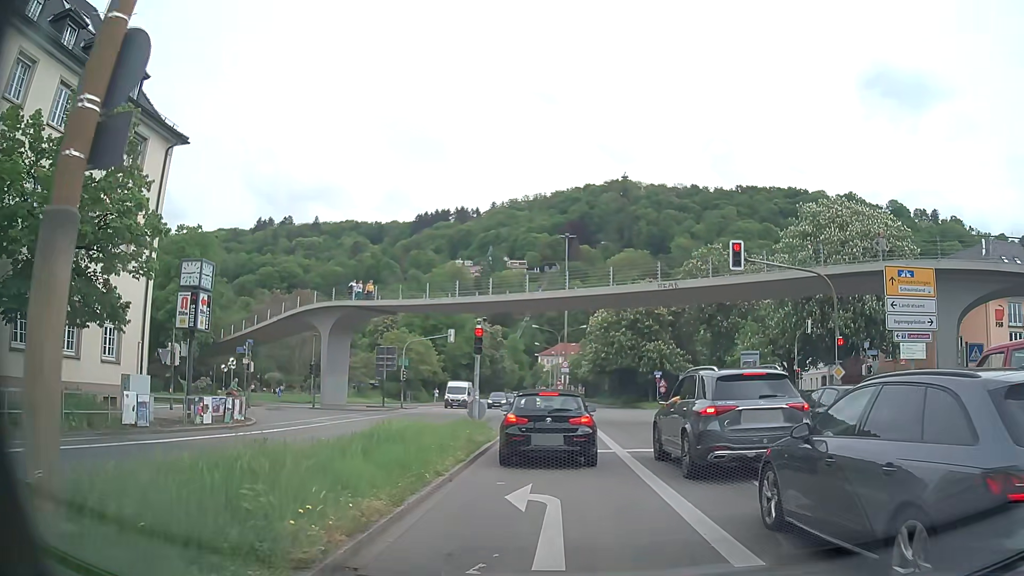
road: primary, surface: asphalt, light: Day
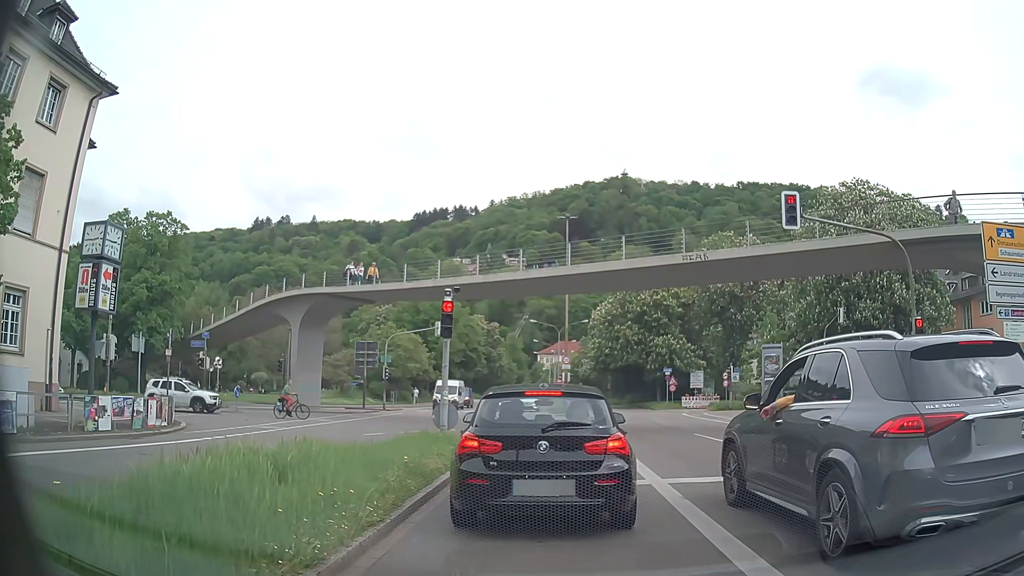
(+0.1, +5.5) m; 0°
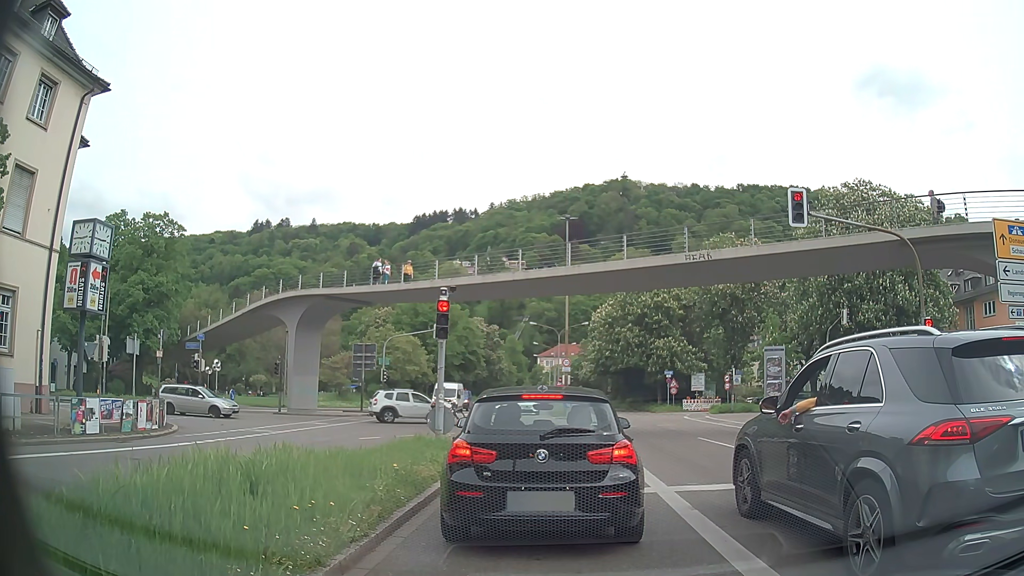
(0.0, +0.6) m; 0°
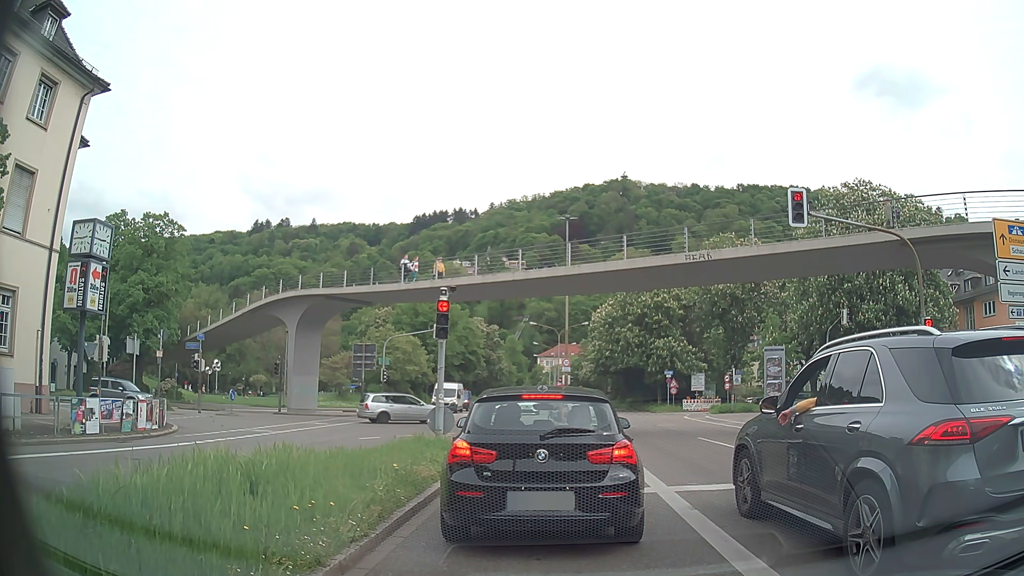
(0.0, 0.0) m; 0°
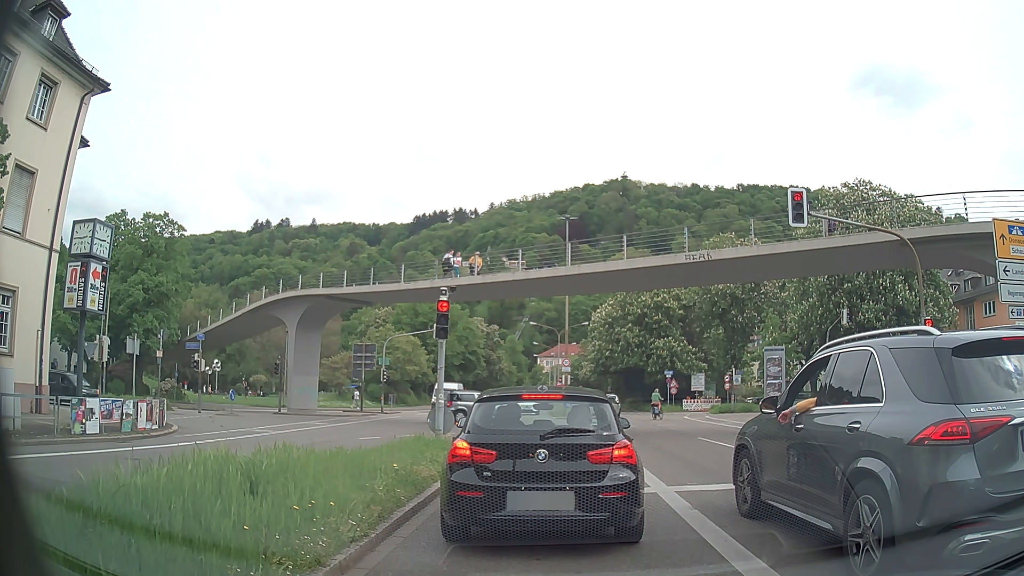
(0.0, 0.0) m; 0°
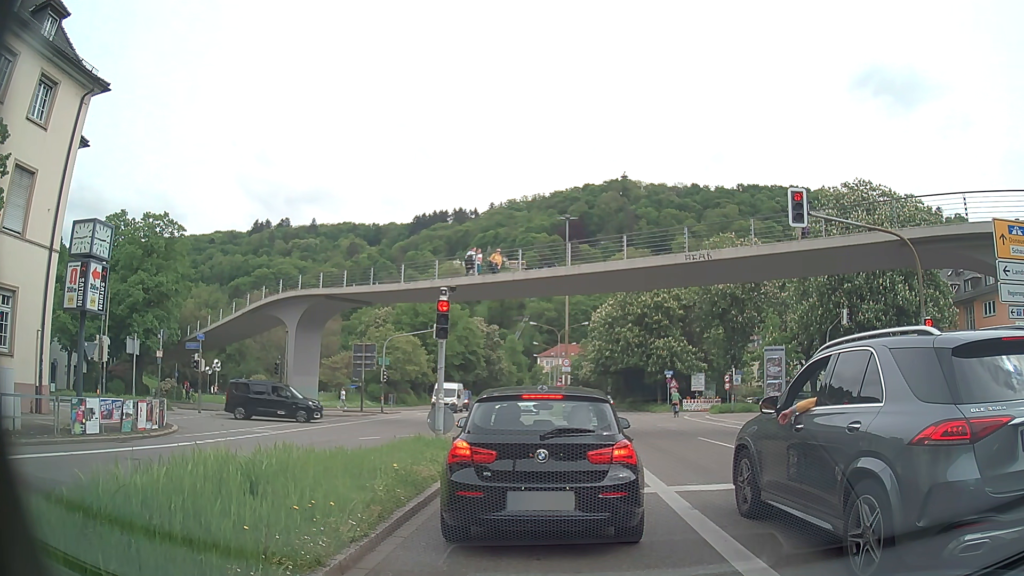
(0.0, 0.0) m; 0°
(0, +10) (0, +20) (-4, +29) (-12, +36) (-21, +37) (-31, +36) (-41, +35) (-51, +34) (-61, +33) (-71, +32) m
